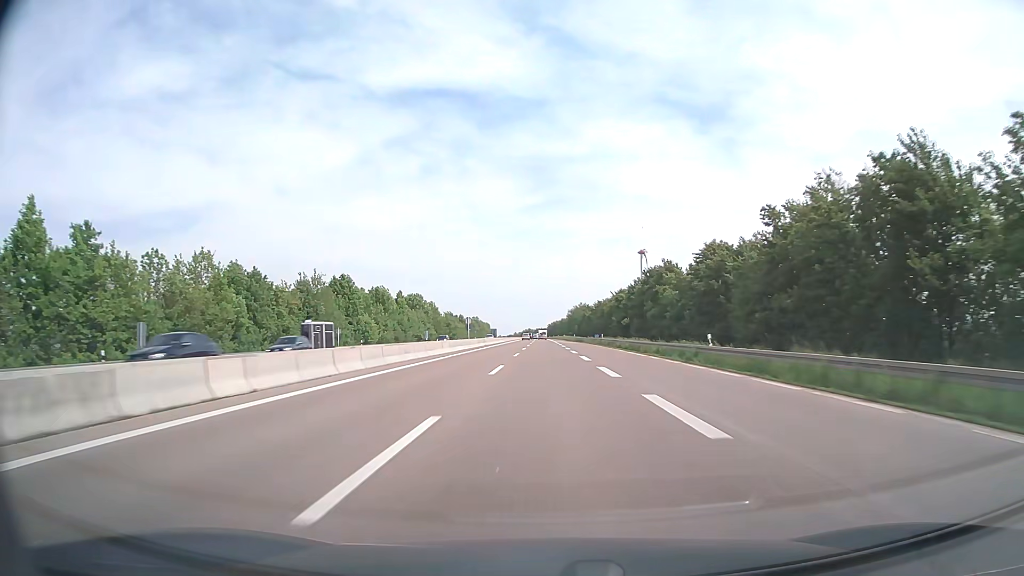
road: motorway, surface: asphalt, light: Day
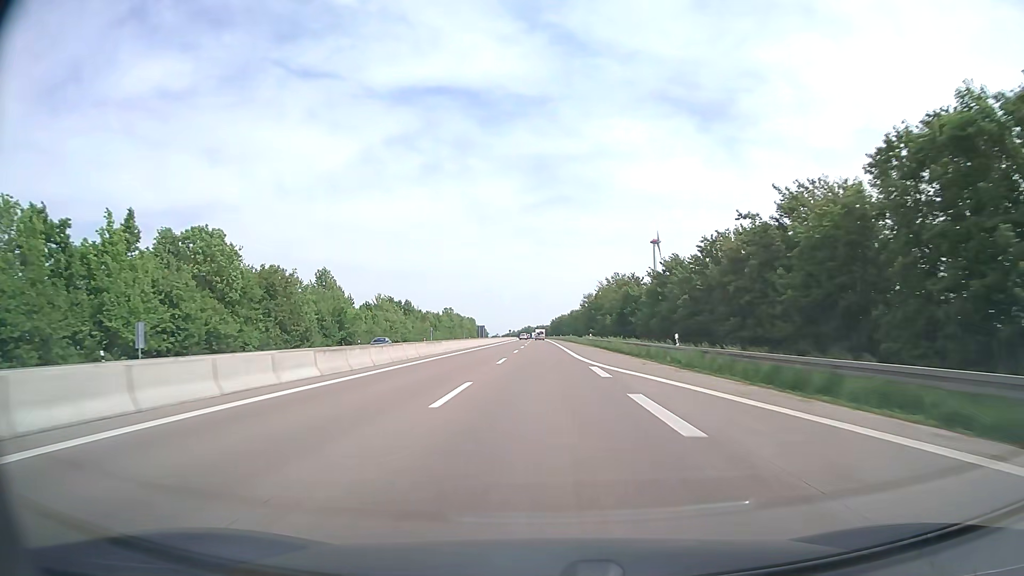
(0.0, +99.4) m; 0°
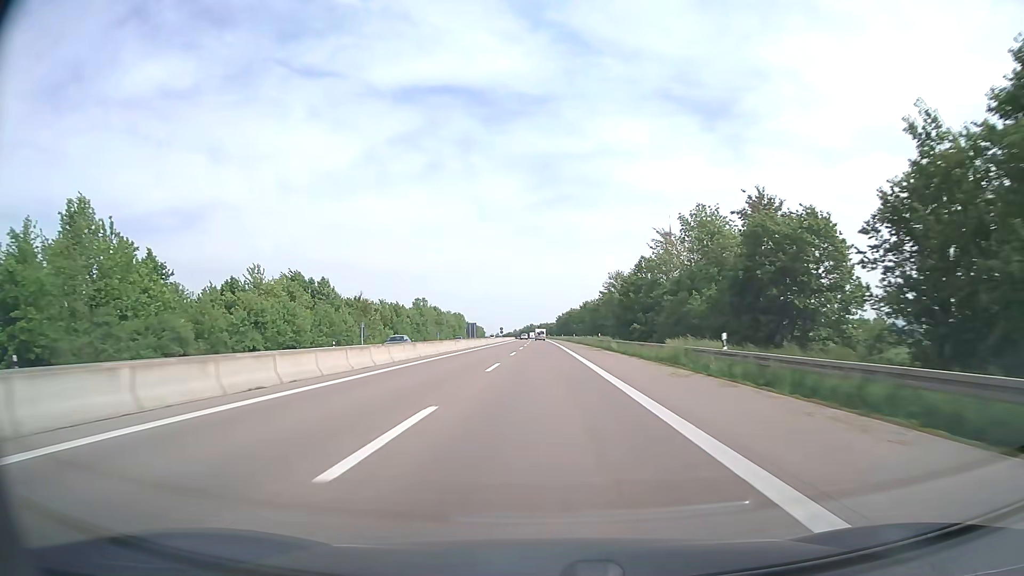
(-0.1, +59.6) m; 0°
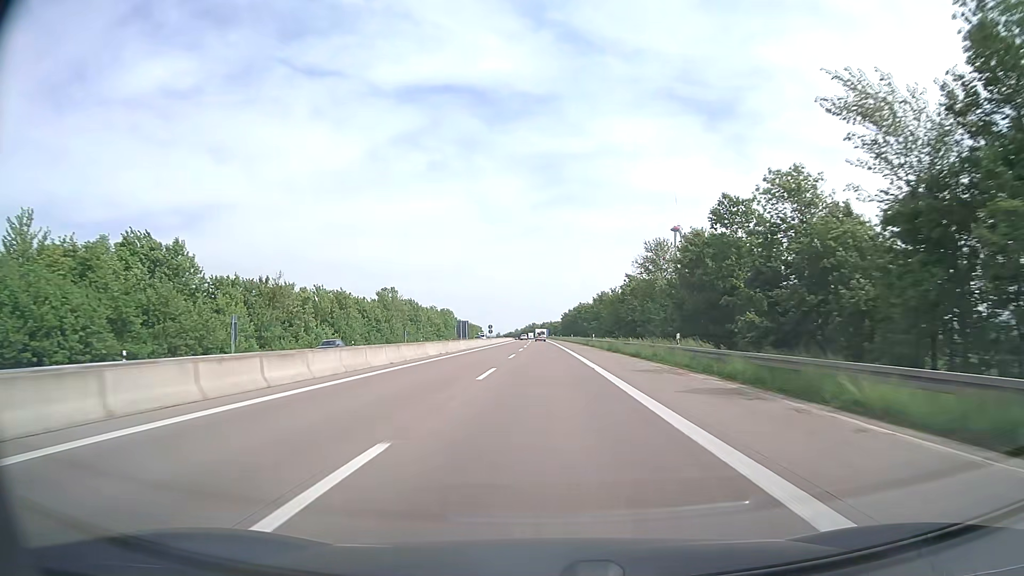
(-0.1, +39.7) m; 0°
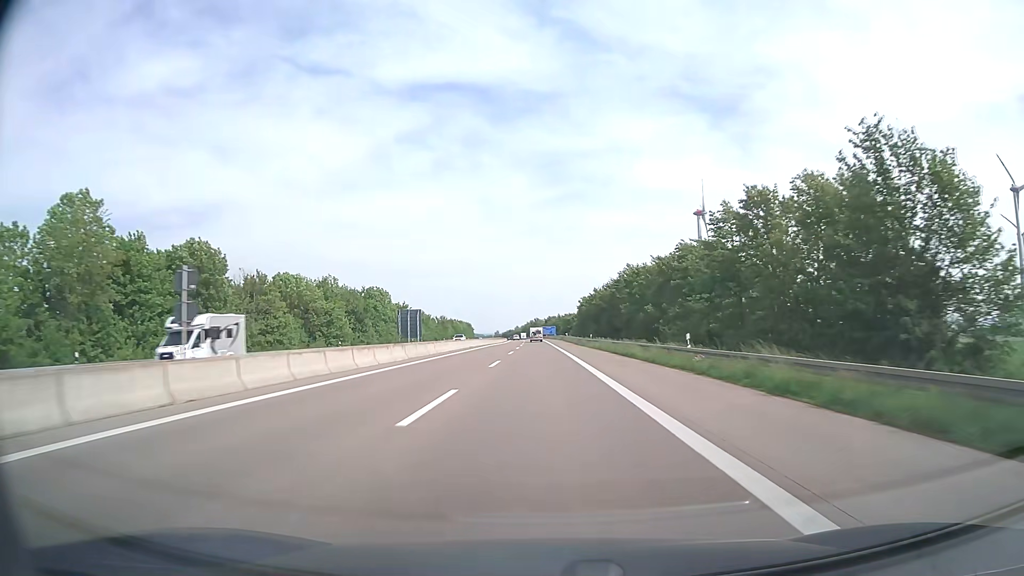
(-0.2, +99.3) m; 0°
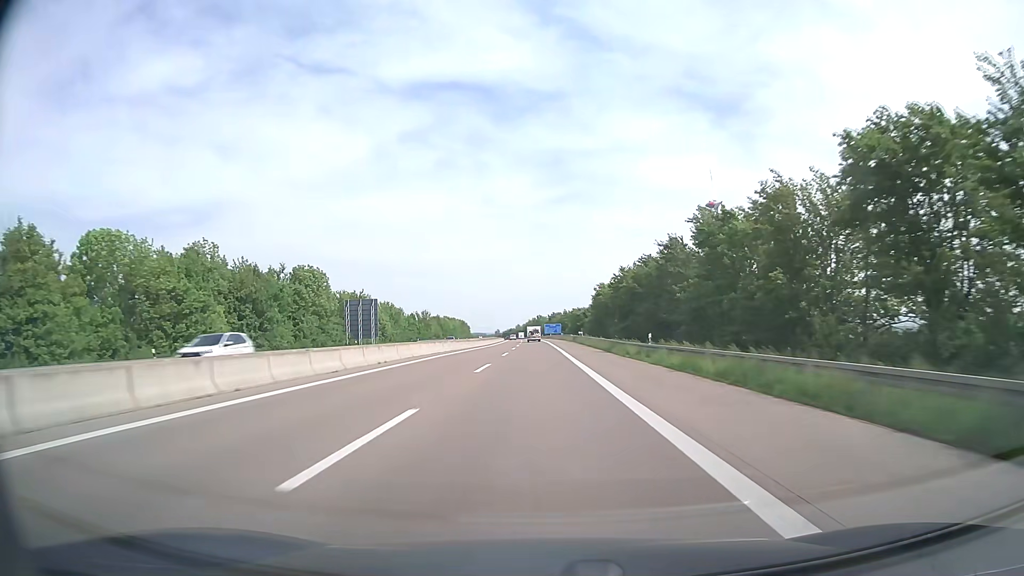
(-0.1, +39.8) m; 0°
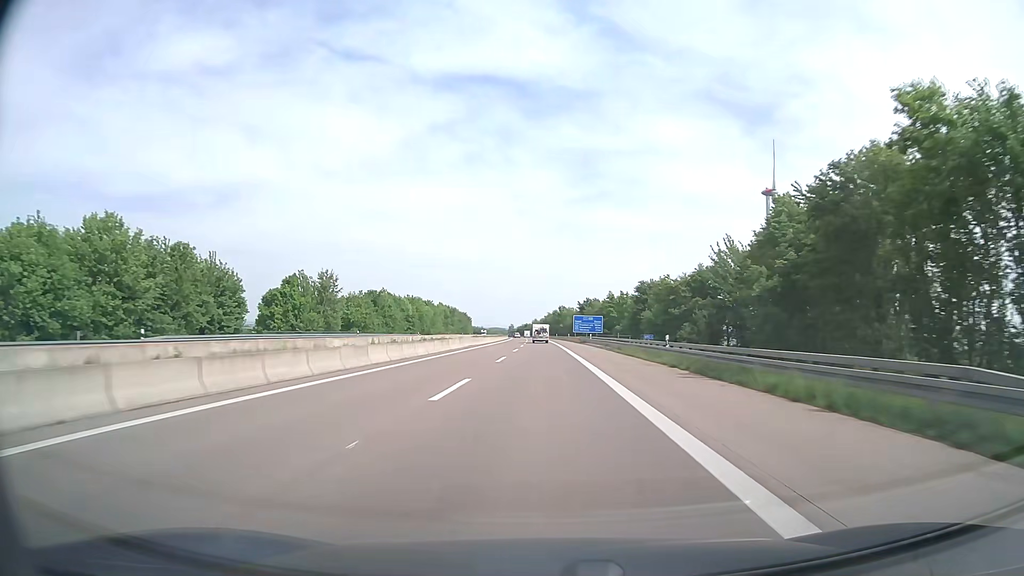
(-1.3, +99.4) m; -2°
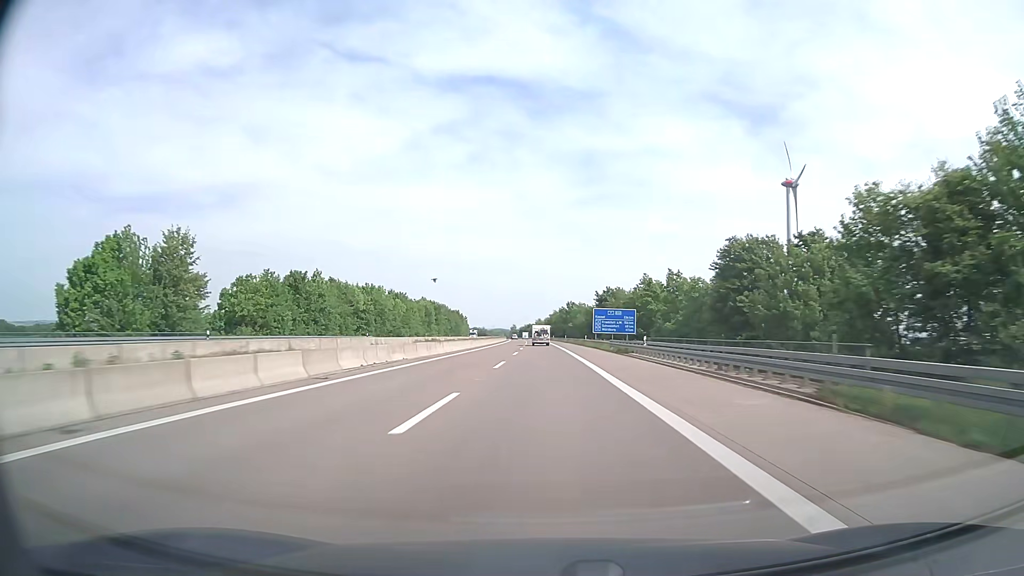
(0.0, +40.0) m; 0°
(0, +10) (0, +20) (0, +30) (0, +40) (-1, +50) (-1, +60) (-1, +70) (-1, +80) (-2, +90) (-2, +100) m
